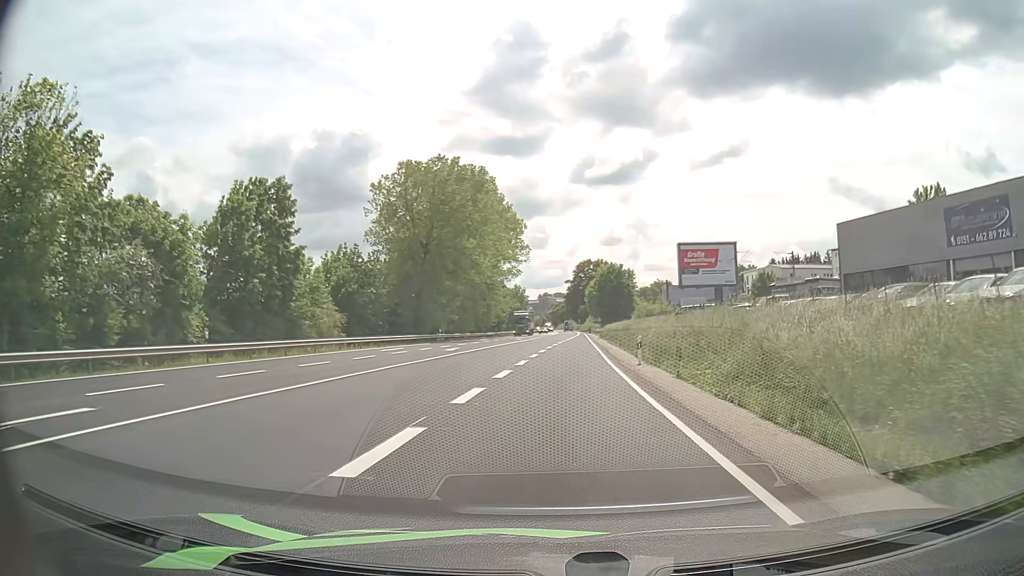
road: primary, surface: asphalt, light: Day
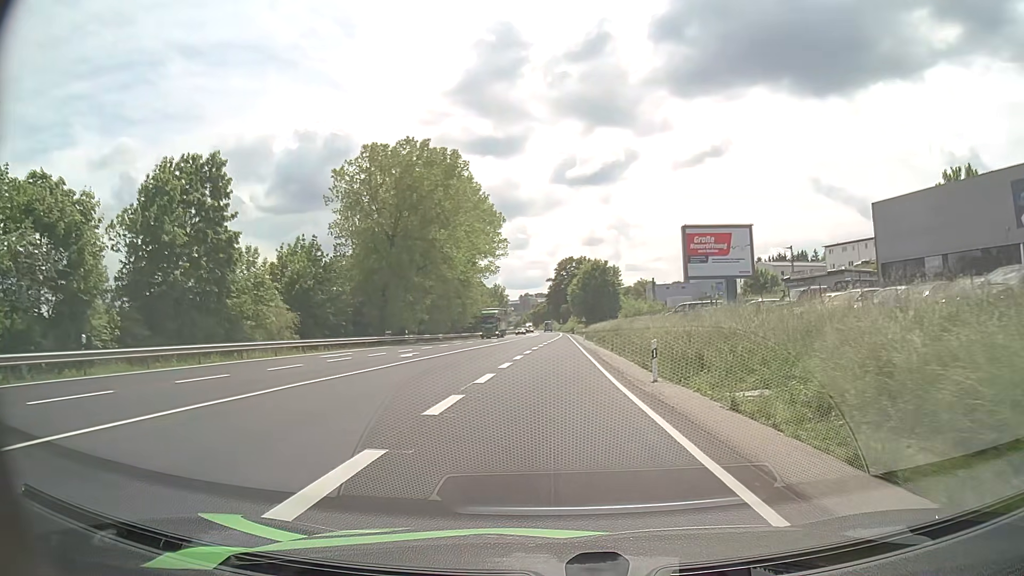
(+0.1, +7.9) m; +2°
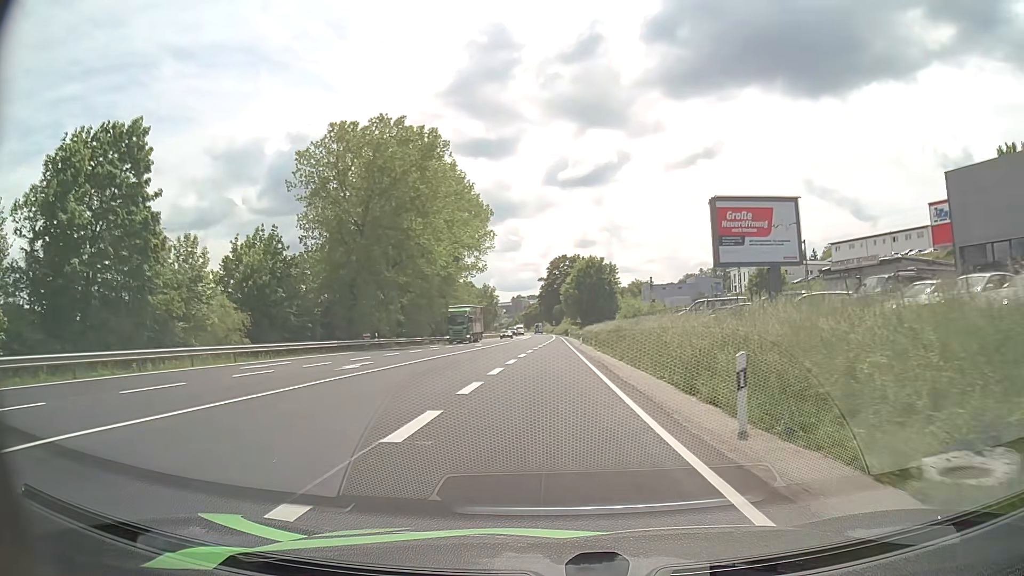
(+0.1, +8.6) m; +1°
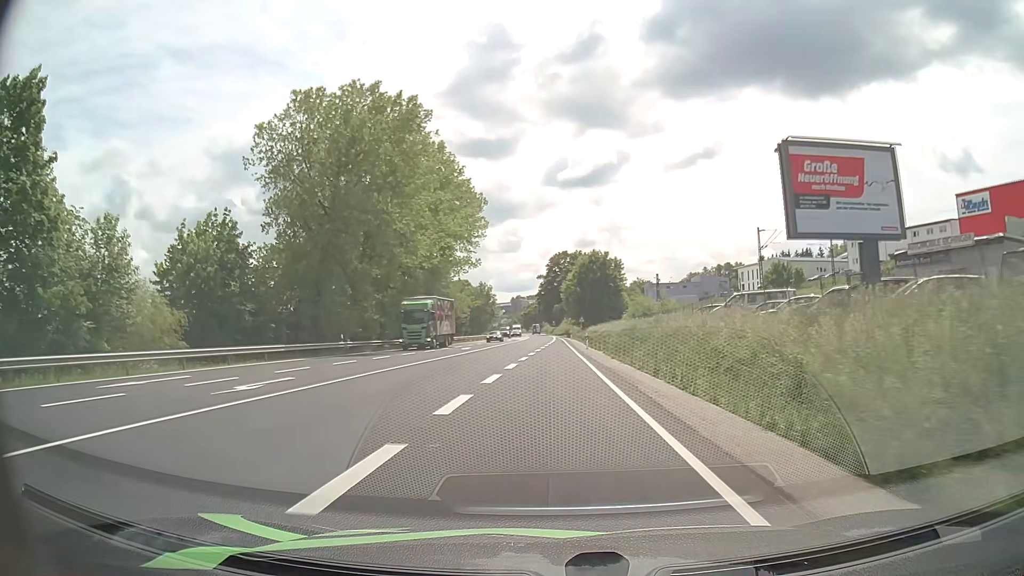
(0.0, +9.4) m; 0°
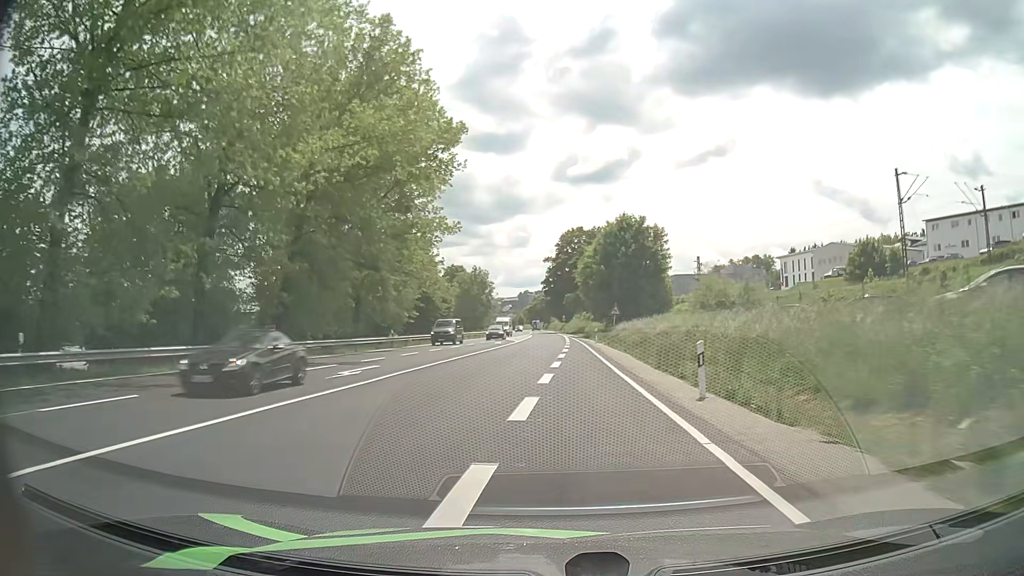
(-0.3, +31.8) m; -1°
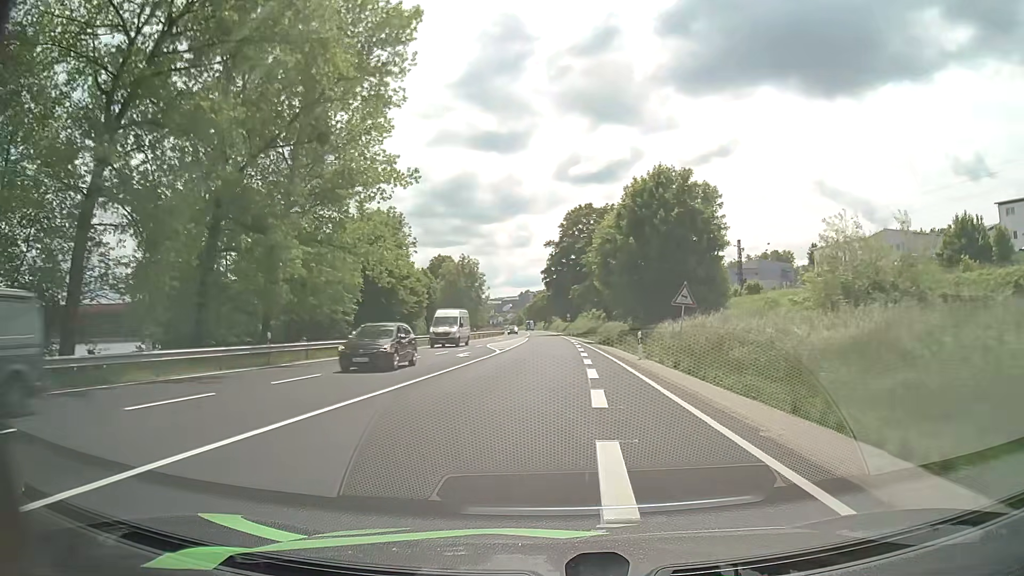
(0.0, +23.1) m; 0°
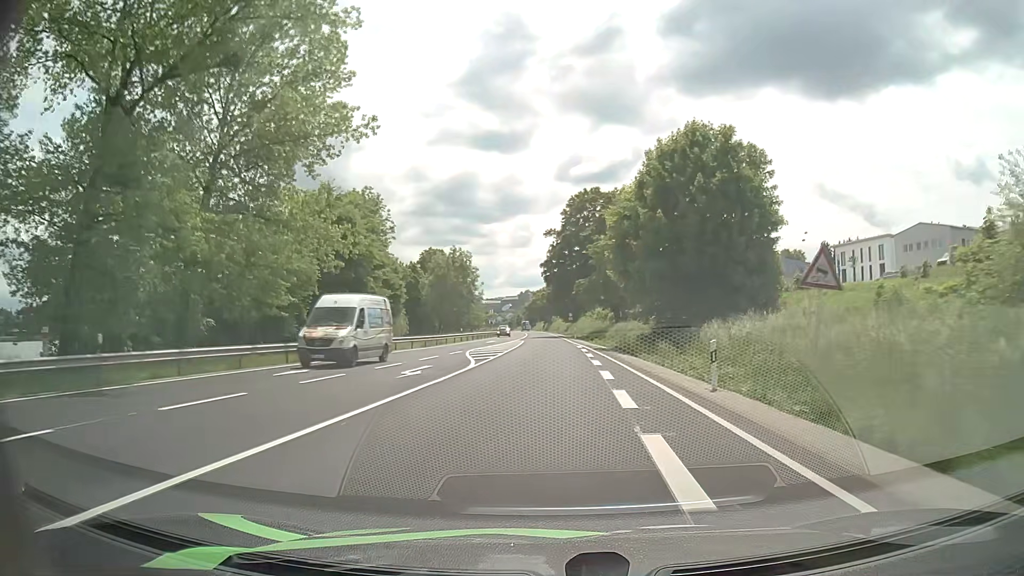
(0.0, +11.9) m; 0°
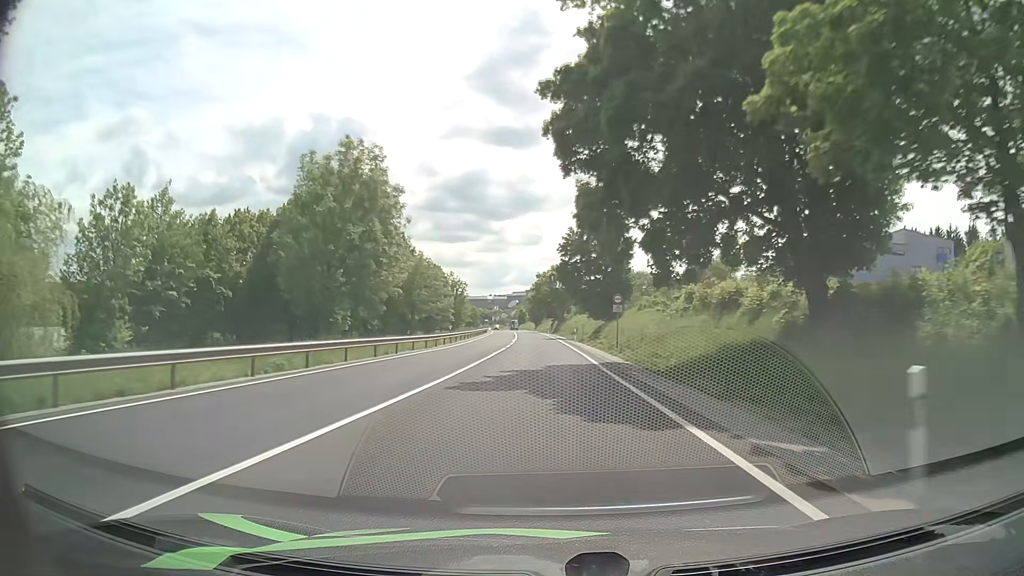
(-0.3, +62.0) m; -1°
(0, +10) (0, +20) (0, +30) (0, +40) (-1, +50) (-1, +60) (-2, +70) (-2, +80) (-3, +90) (-3, +100) m
